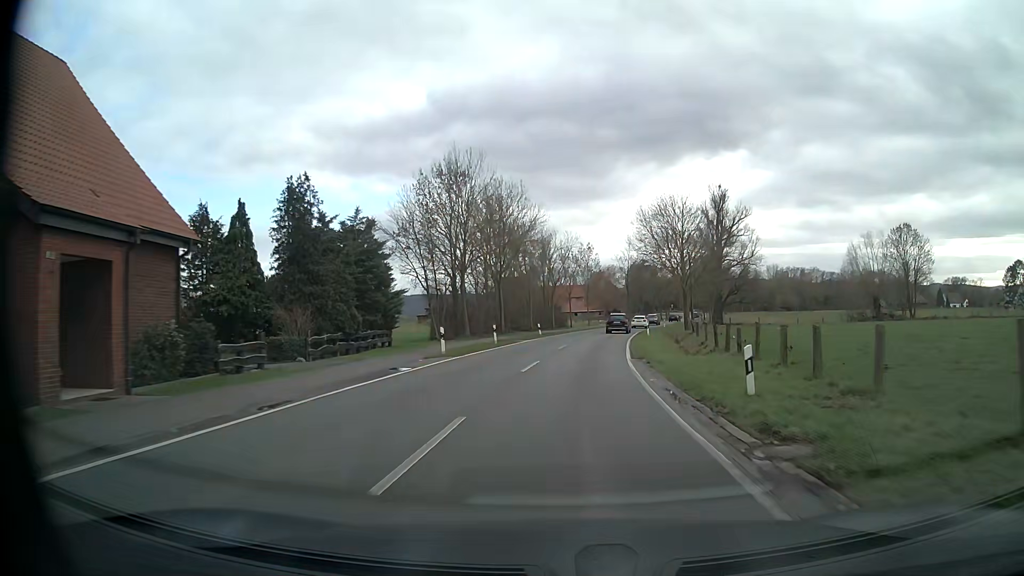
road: tertiary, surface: asphalt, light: Day
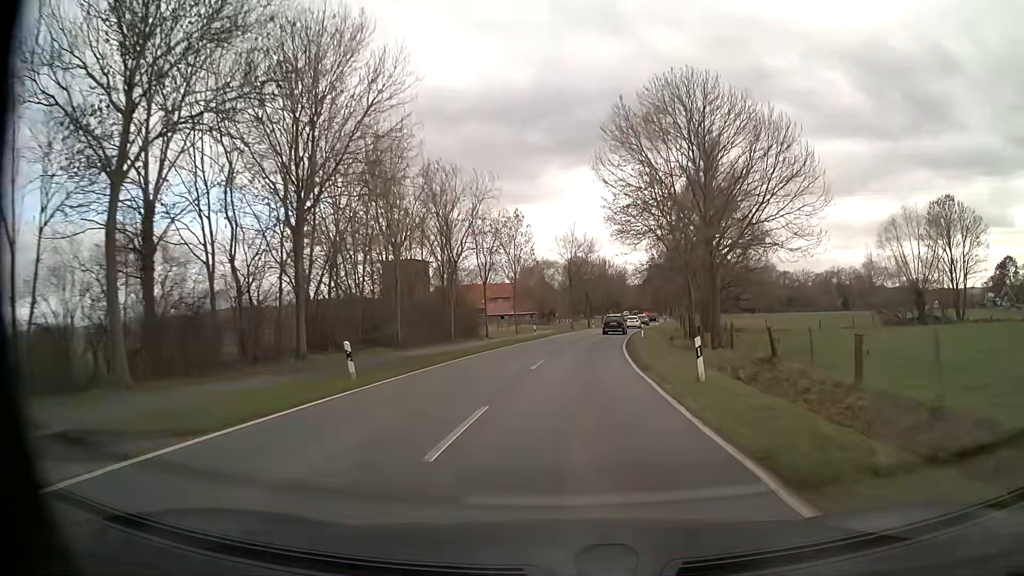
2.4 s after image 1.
(+1.8, +34.8) m; +6°
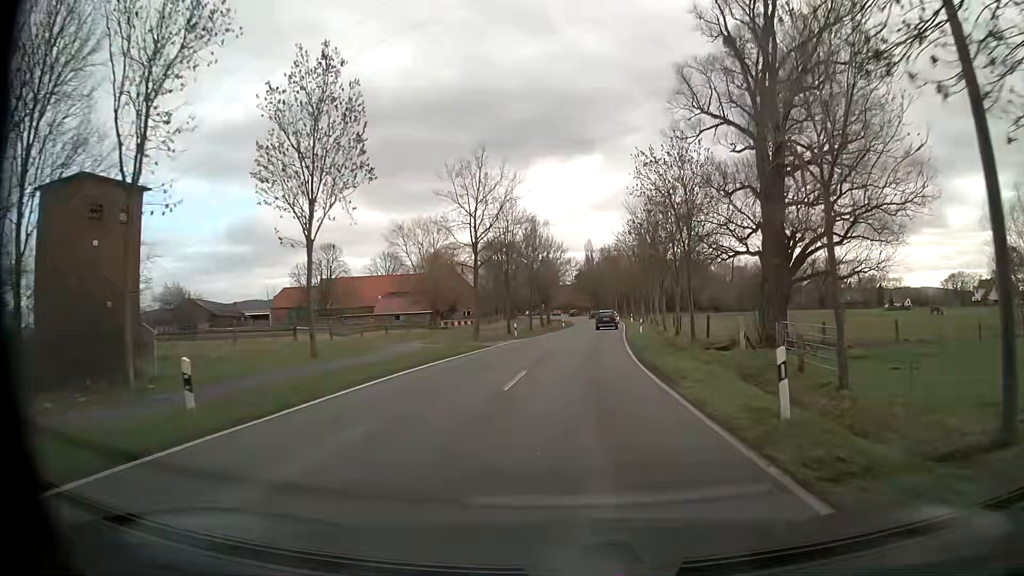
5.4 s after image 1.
(+2.1, +42.1) m; +6°
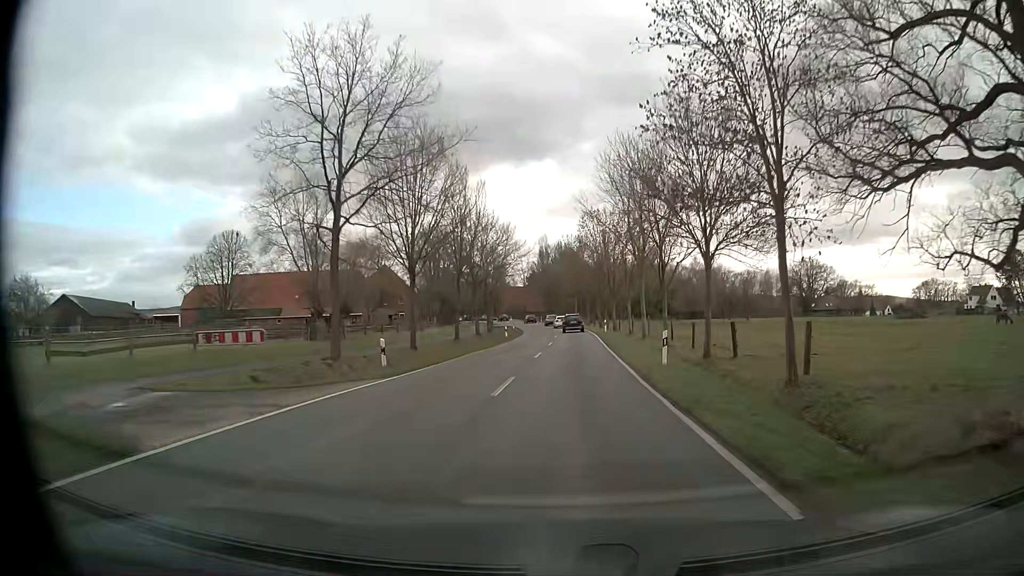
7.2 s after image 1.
(+1.1, +24.4) m; +5°
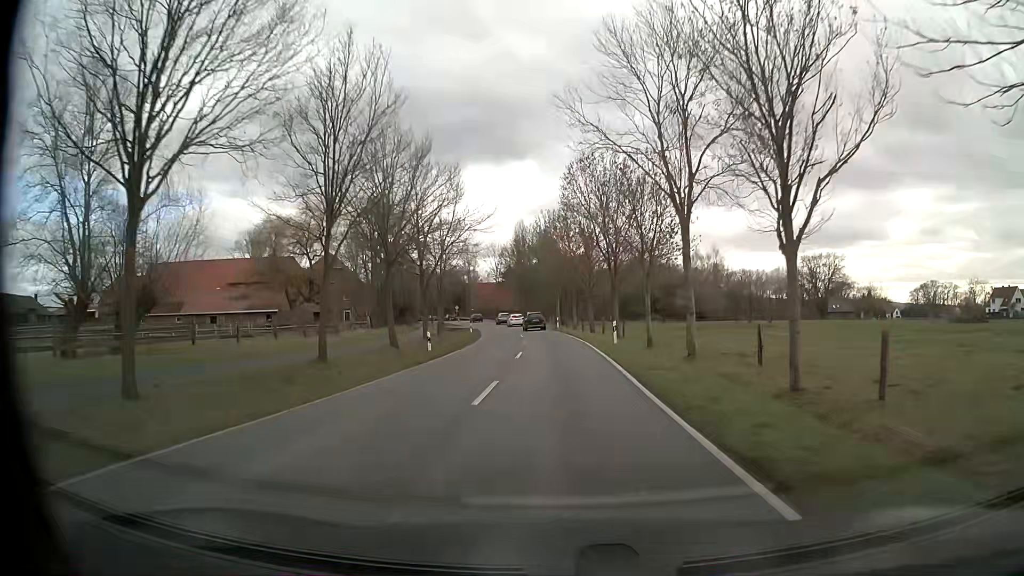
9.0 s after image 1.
(+0.4, +25.4) m; +2°
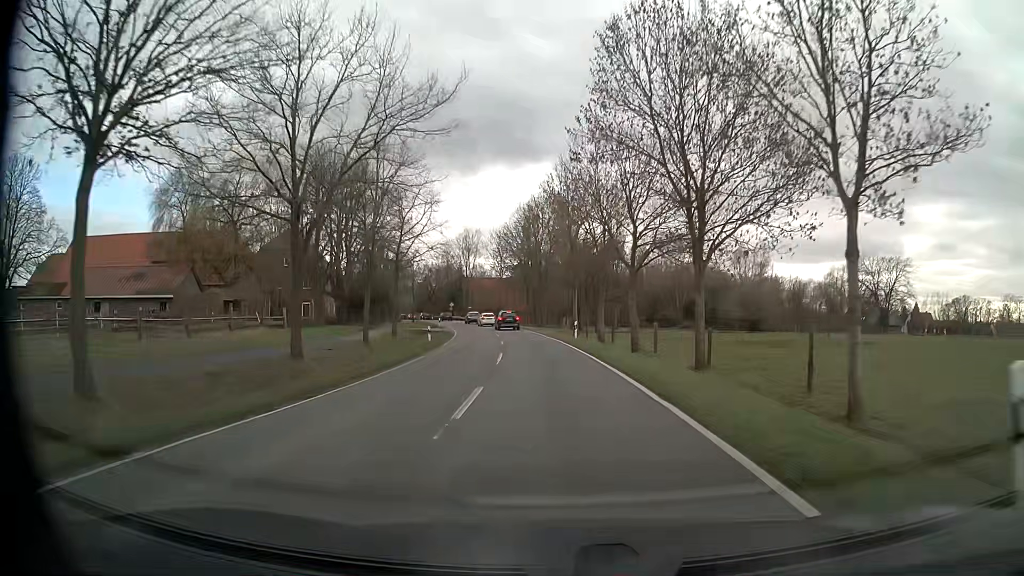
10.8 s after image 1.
(-0.2, +26.0) m; -1°
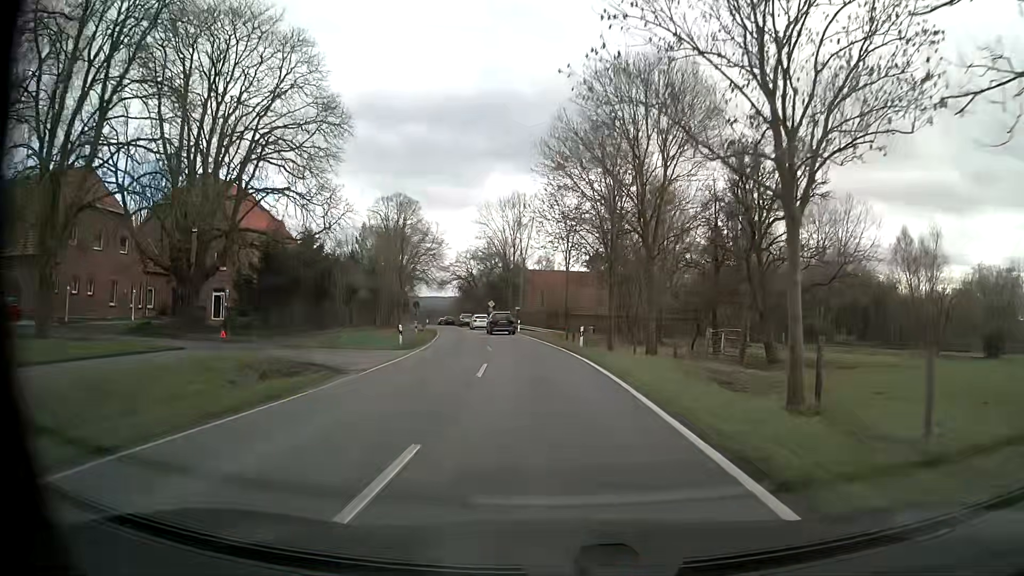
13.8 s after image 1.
(-1.9, +42.4) m; -6°
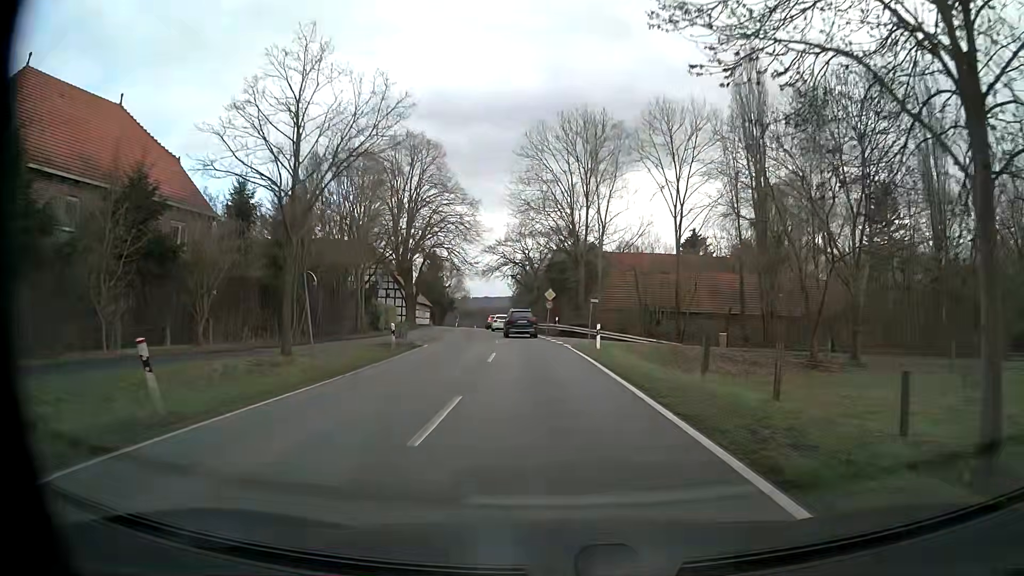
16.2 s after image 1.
(-1.8, +32.4) m; -7°
(0, +10) (0, +20) (-1, +30) (-2, +40) (-3, +50) (-4, +60) (-5, +70) (-6, +80) (-7, +90) (-8, +100) m
